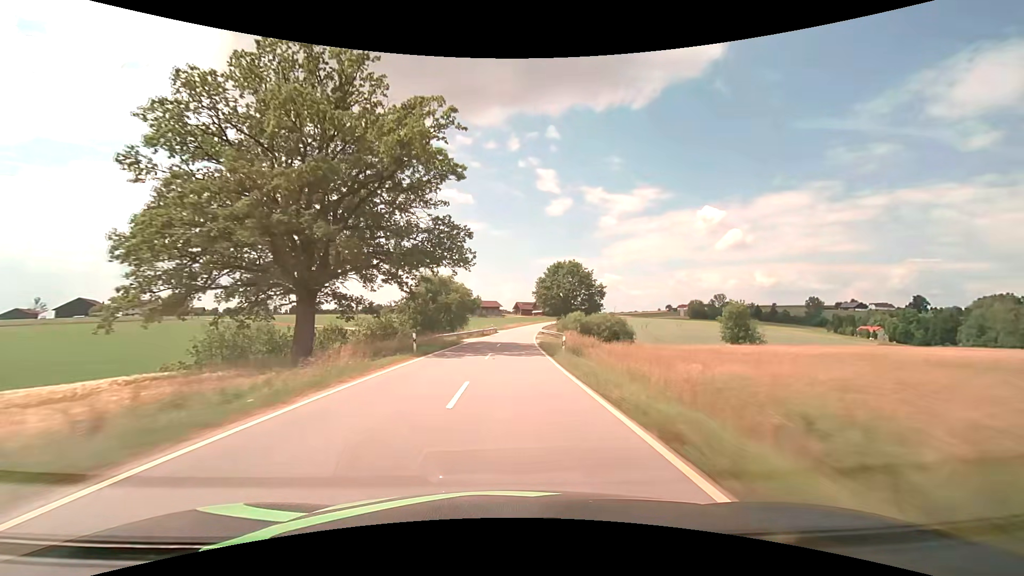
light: Day
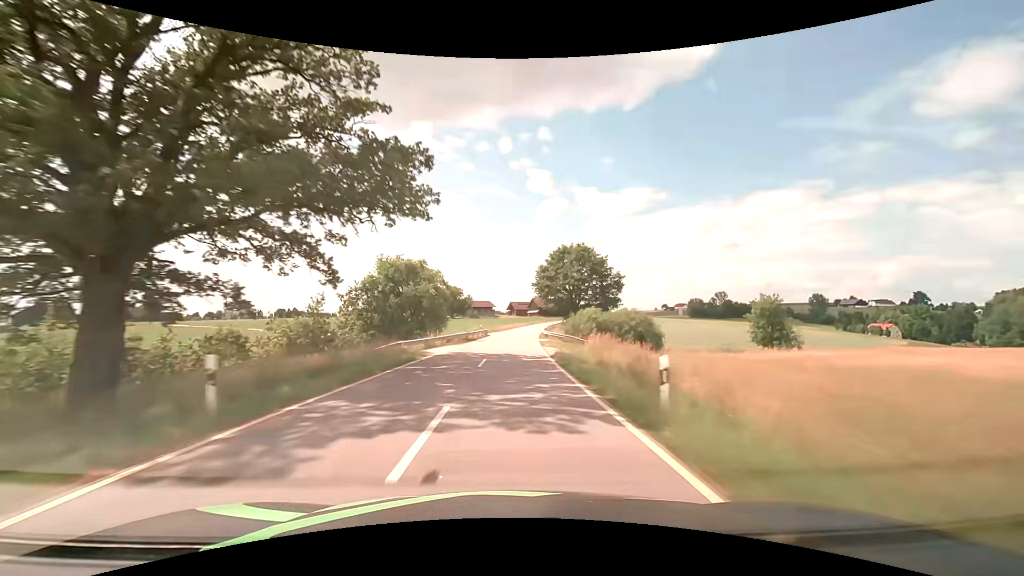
(+0.1, +15.9) m; +1°
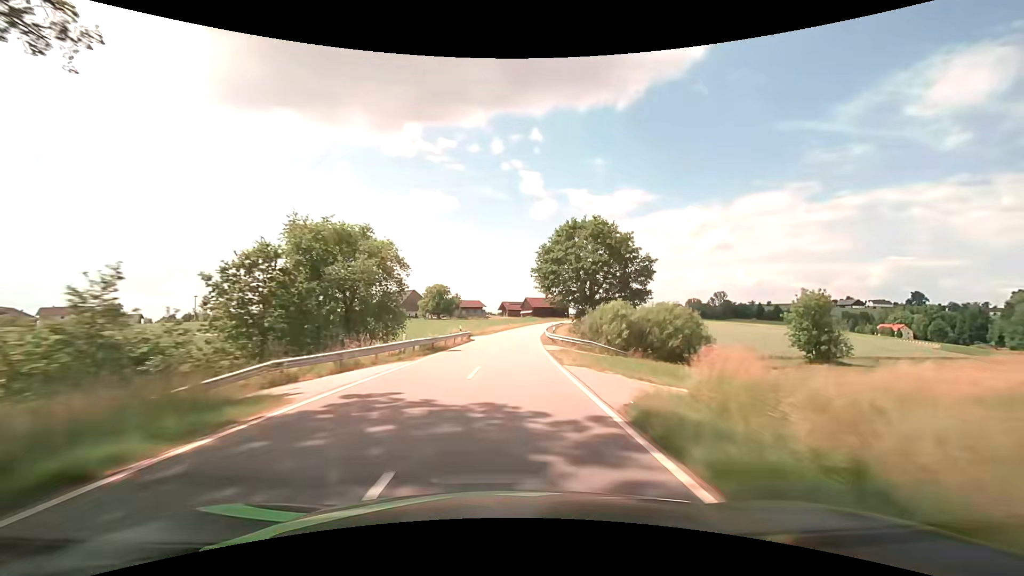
(+0.1, +15.9) m; +1°
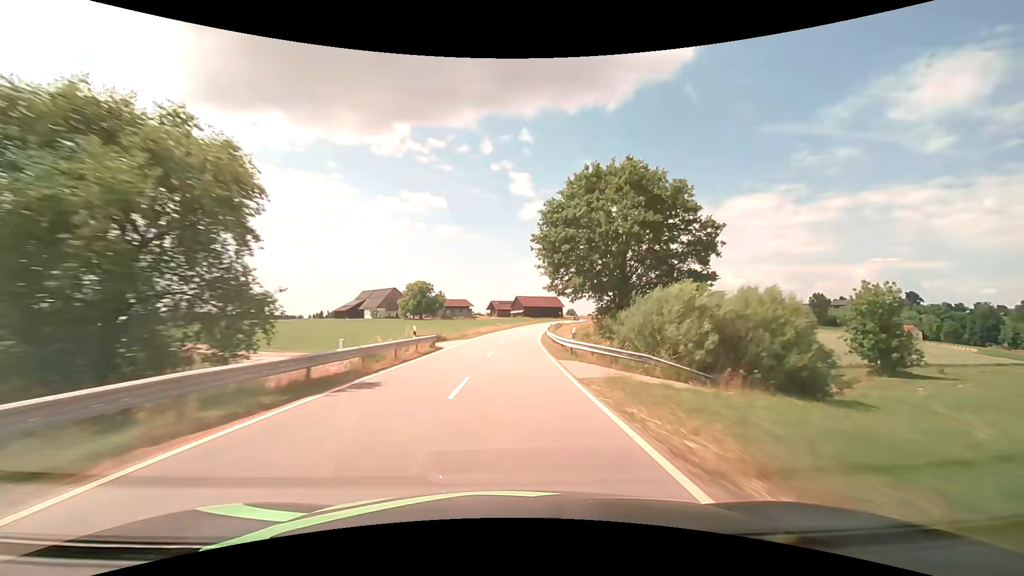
(+0.2, +15.8) m; +1°
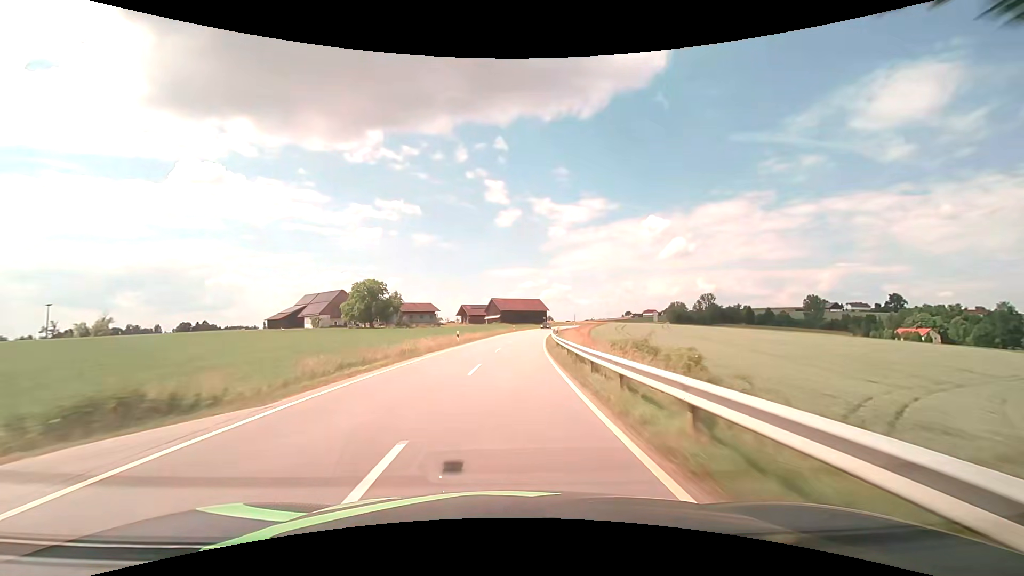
(+0.6, +31.6) m; +2°
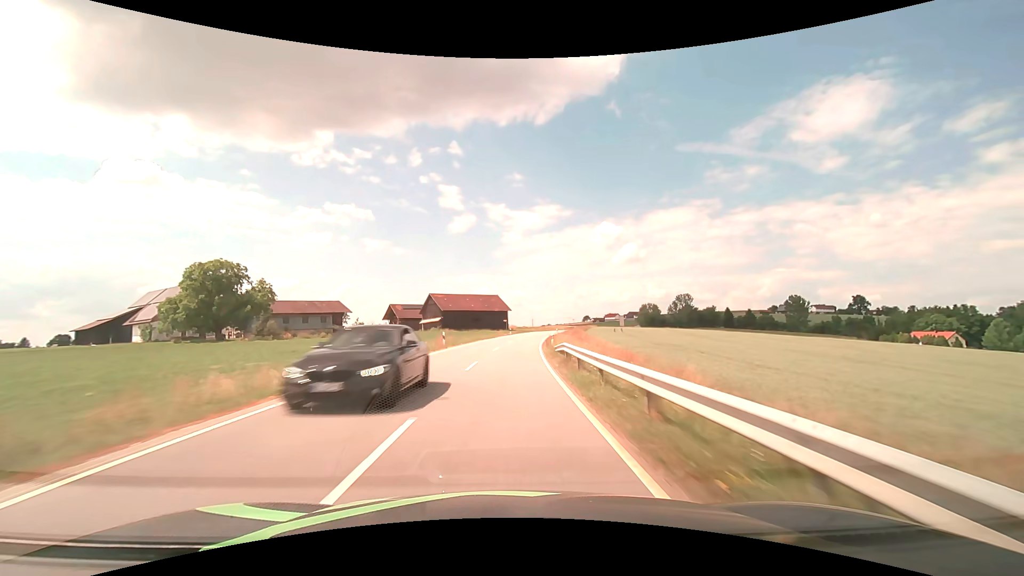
(+2.5, +47.0) m; +6°
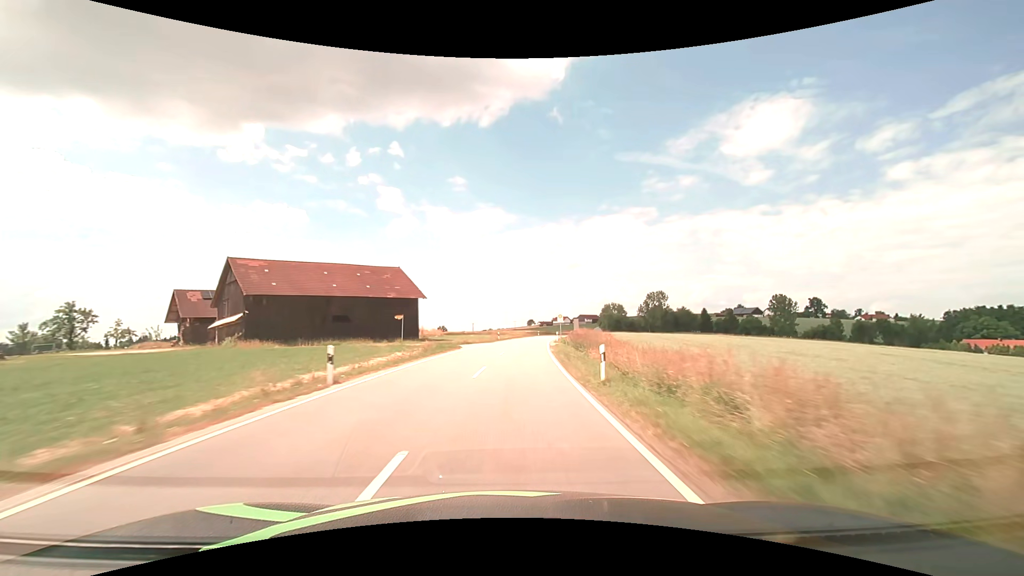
(+3.3, +62.5) m; +7°
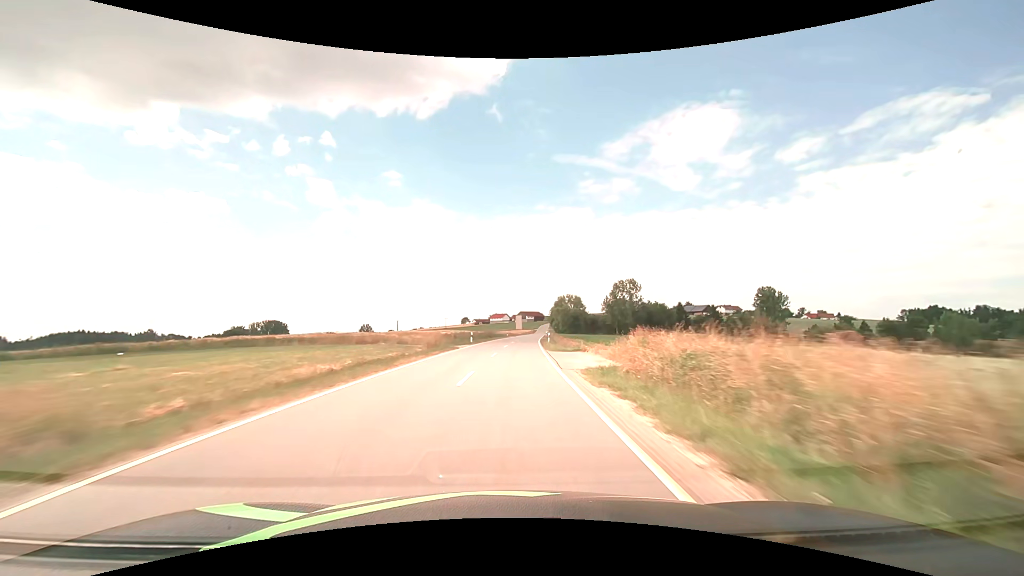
(+4.2, +62.7) m; +7°
(0, +10) (0, +20) (+1, +30) (+1, +40) (+2, +50) (+3, +60) (+3, +70) (+4, +80) (+5, +90) (+6, +100) m
